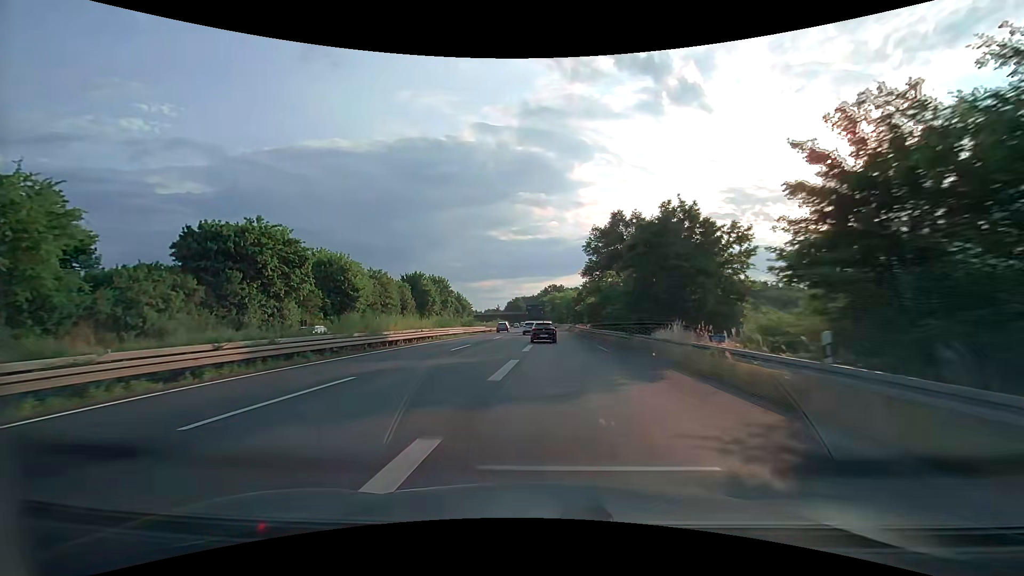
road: trunk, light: Day
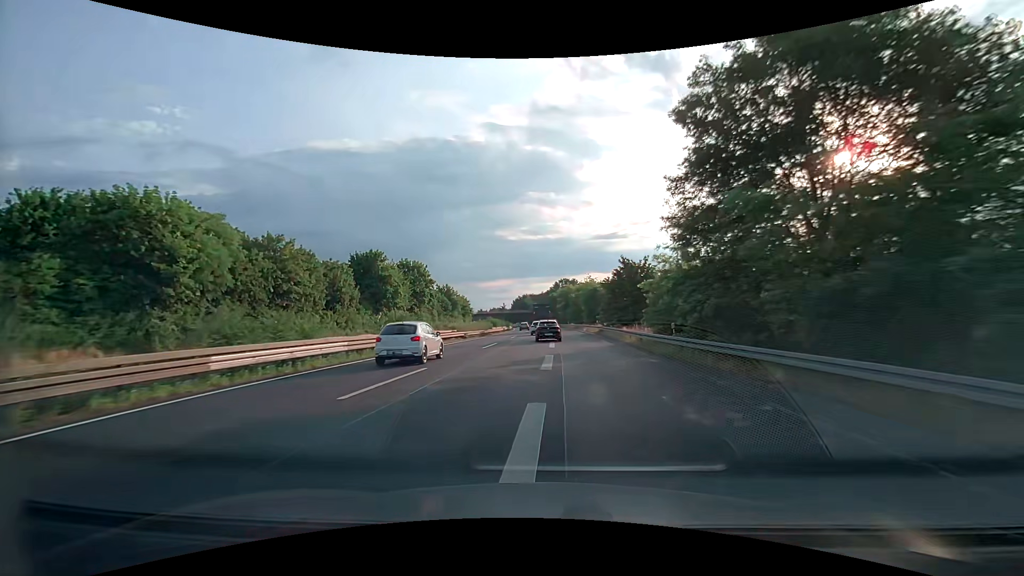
(-0.5, +33.9) m; -1°
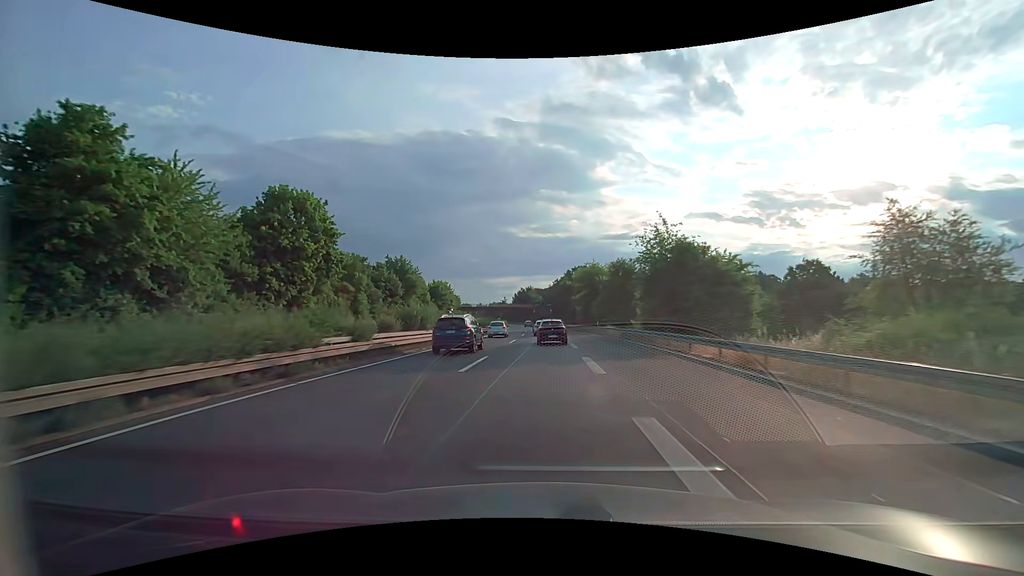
(-0.5, +49.7) m; -1°
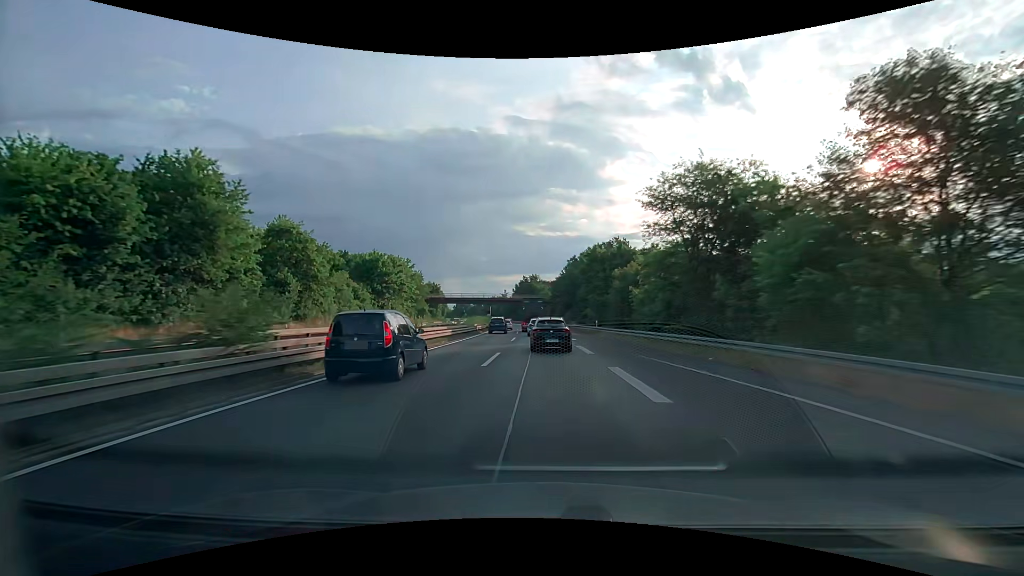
(-0.2, +52.9) m; -1°
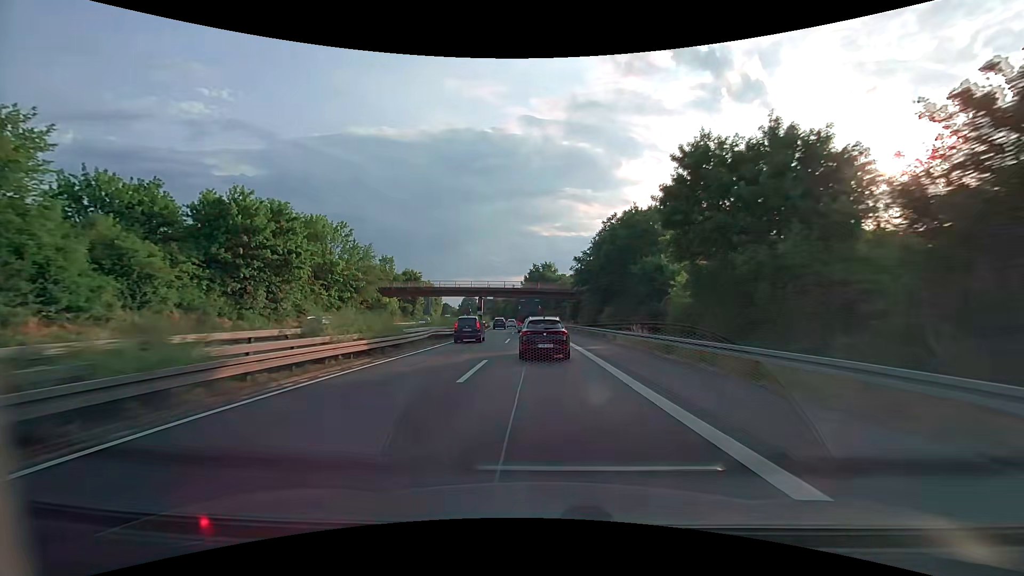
(-0.4, +39.7) m; -1°
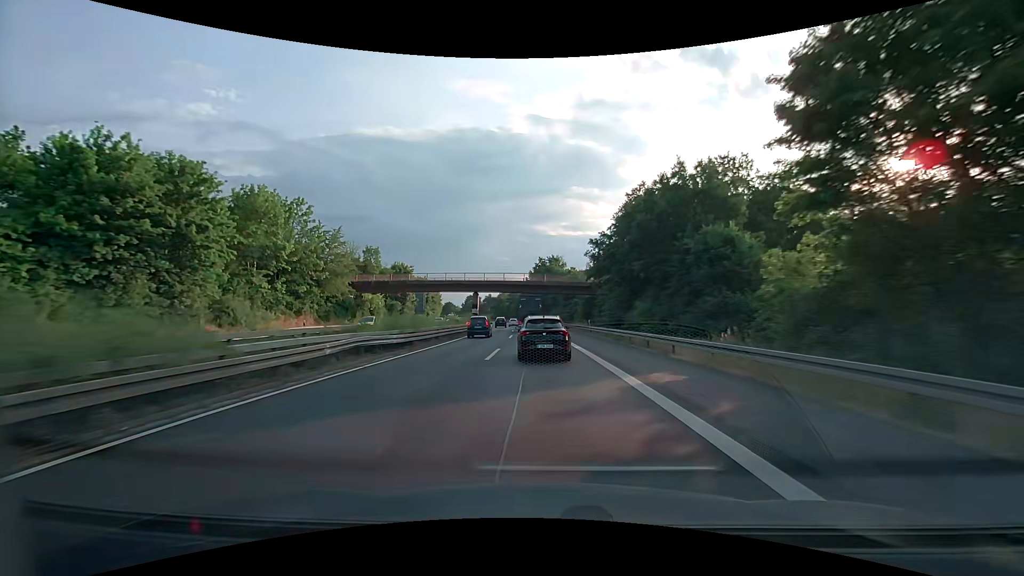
(-0.1, +13.1) m; -1°
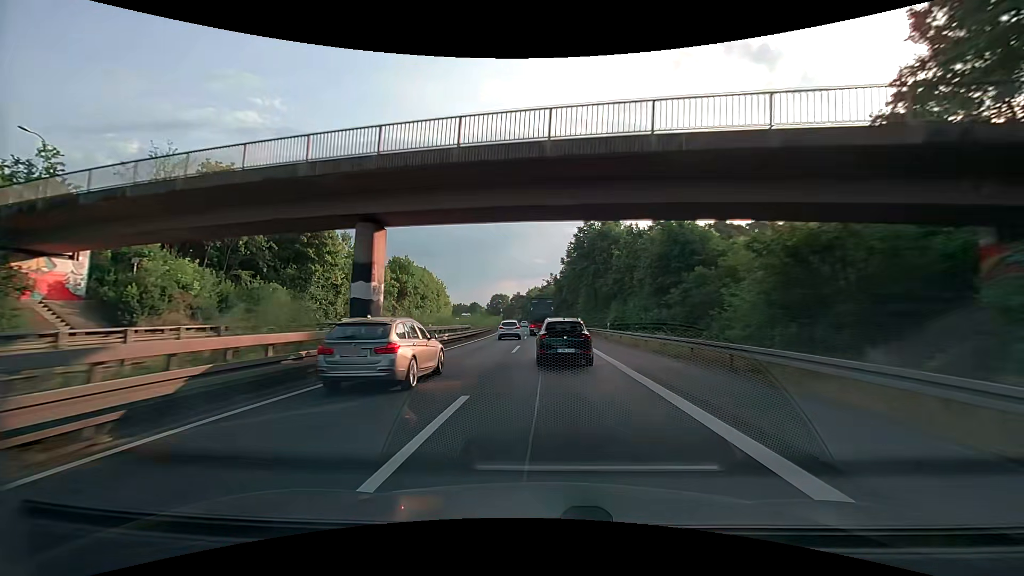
(-1.5, +52.1) m; -4°
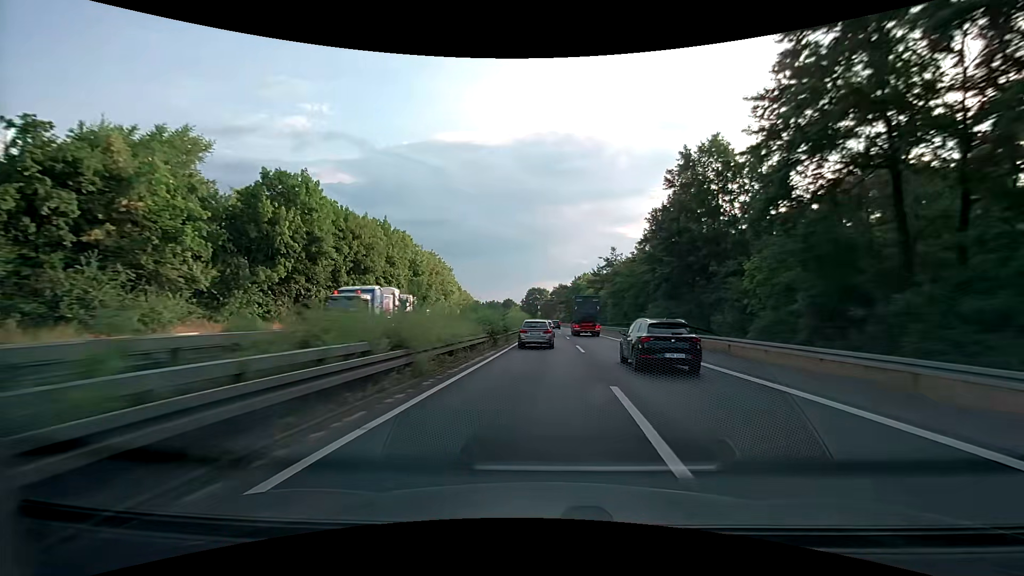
(-3.0, +55.3) m; -5°
(0, +10) (0, +20) (0, +30) (0, +40) (0, +50) (0, +60) (0, +70) (0, +80) (-1, +90) (-1, +100) m
